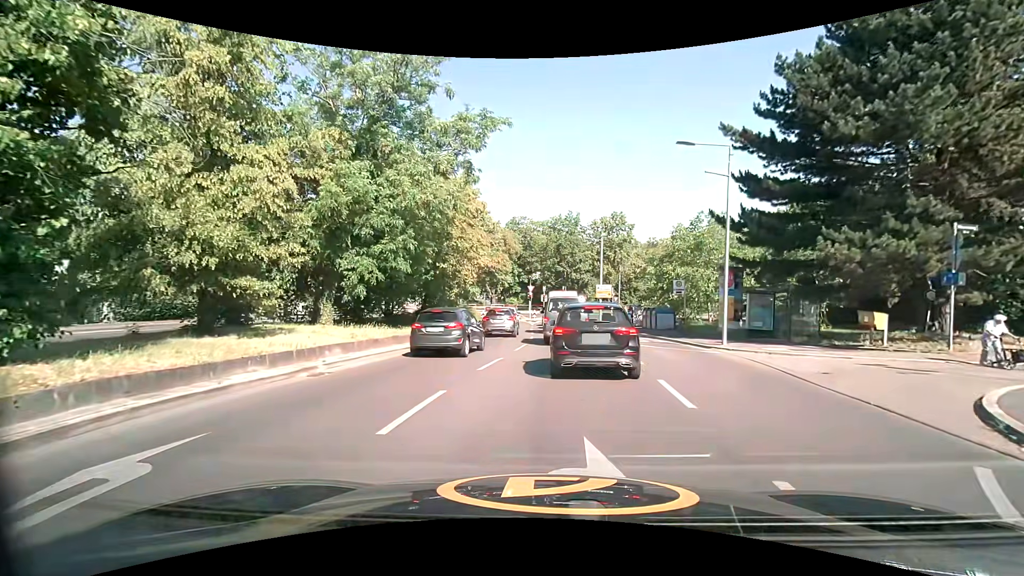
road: secondary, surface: asphalt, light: Day
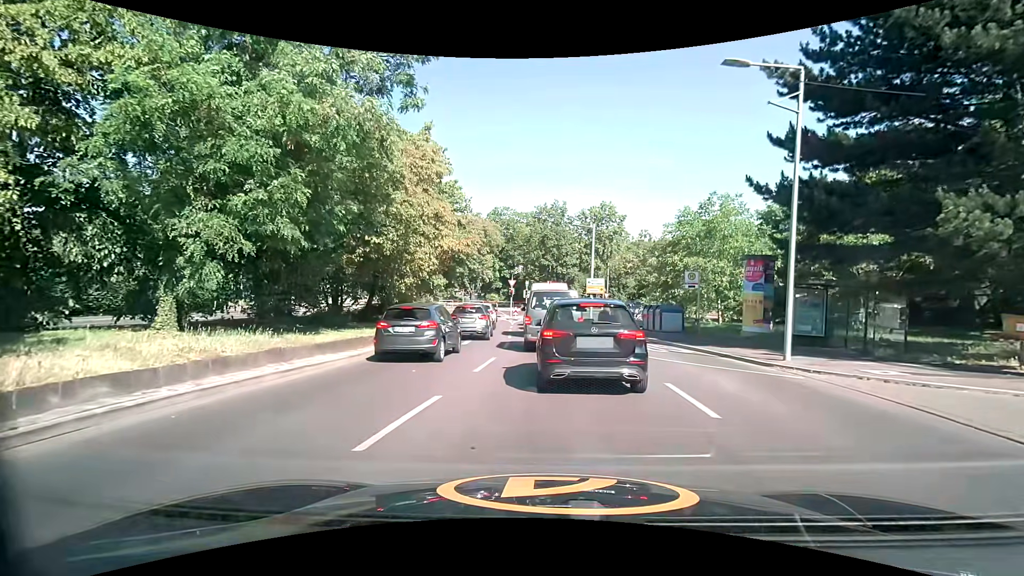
(+0.2, +6.5) m; +3°
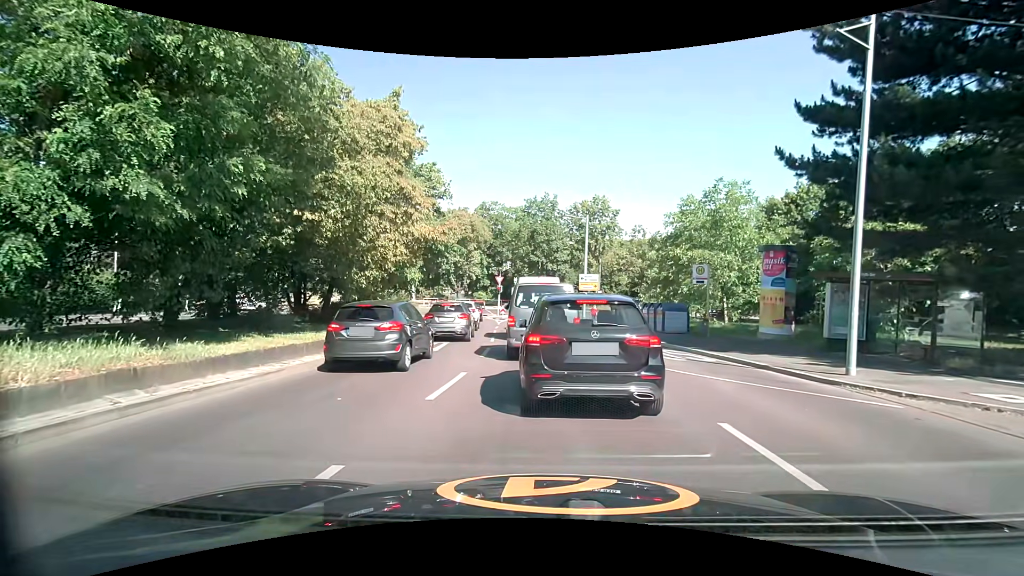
(0.0, +3.2) m; -1°
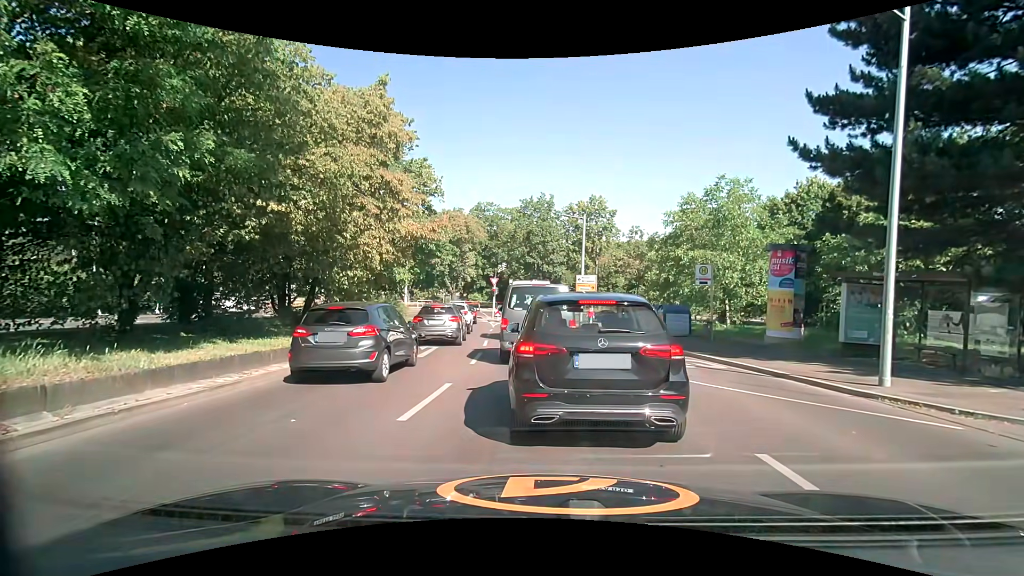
(0.0, +1.2) m; 0°
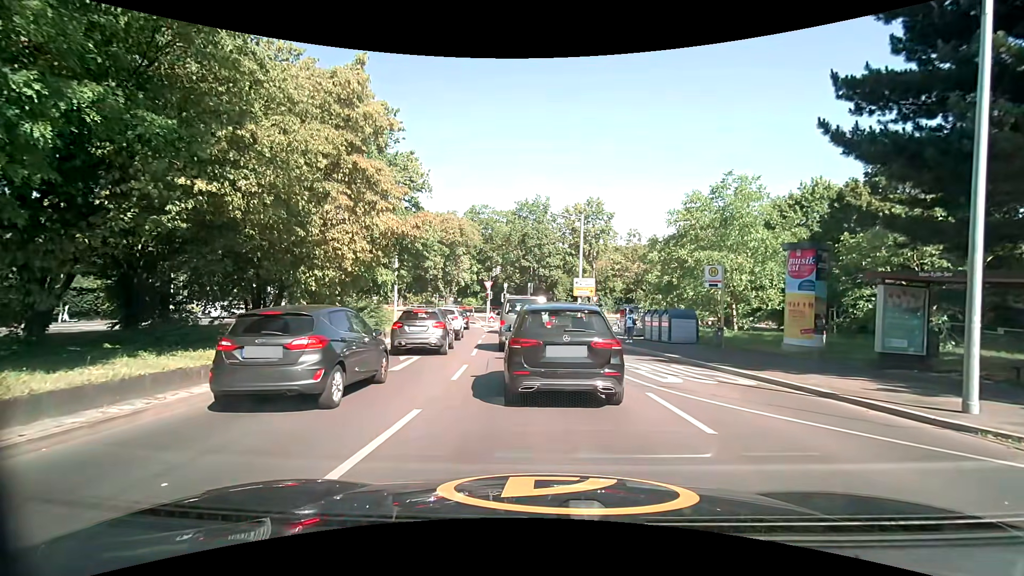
(0.0, +2.1) m; +1°
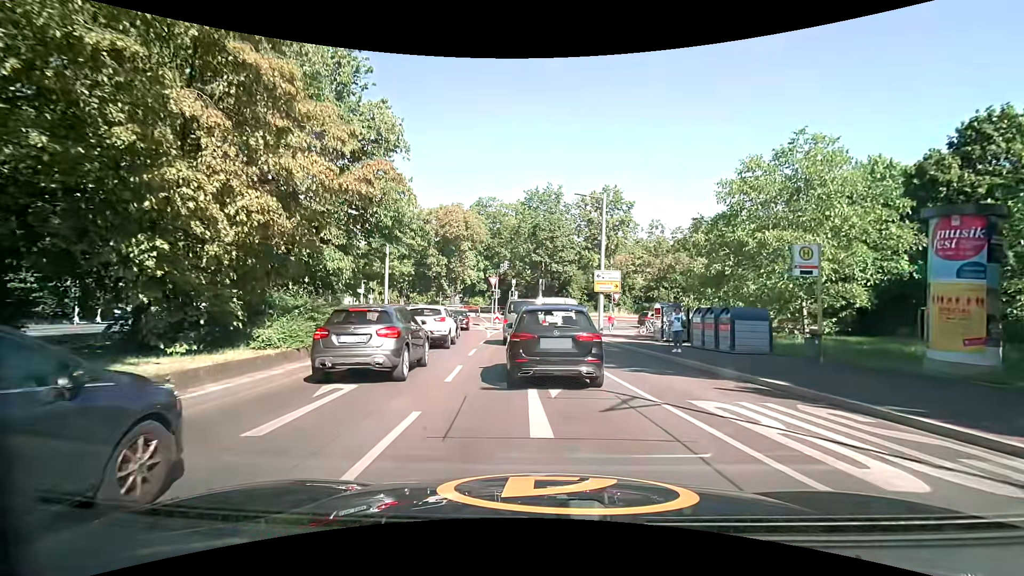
(0.0, +6.7) m; 0°
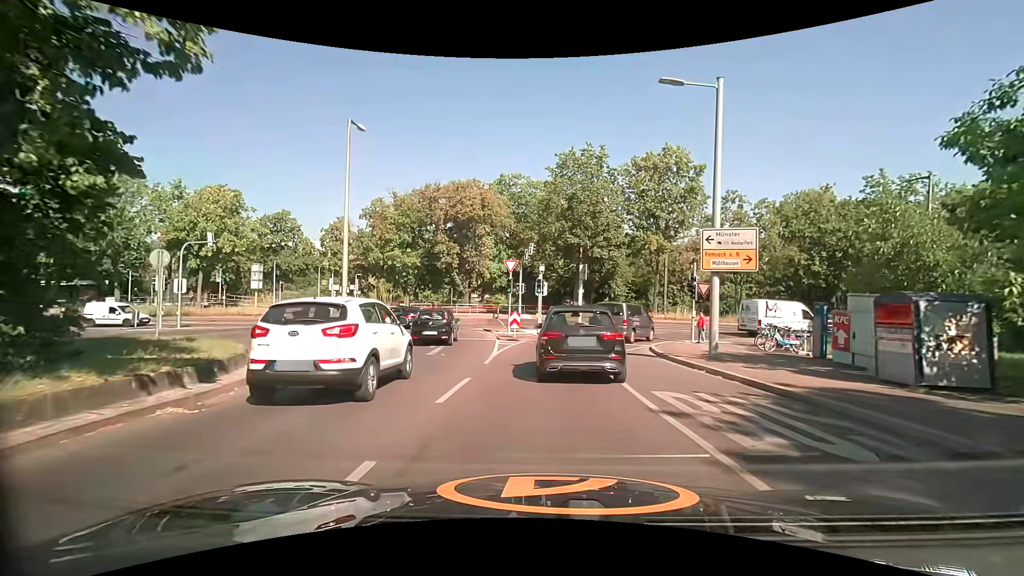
(-0.6, +14.8) m; -4°
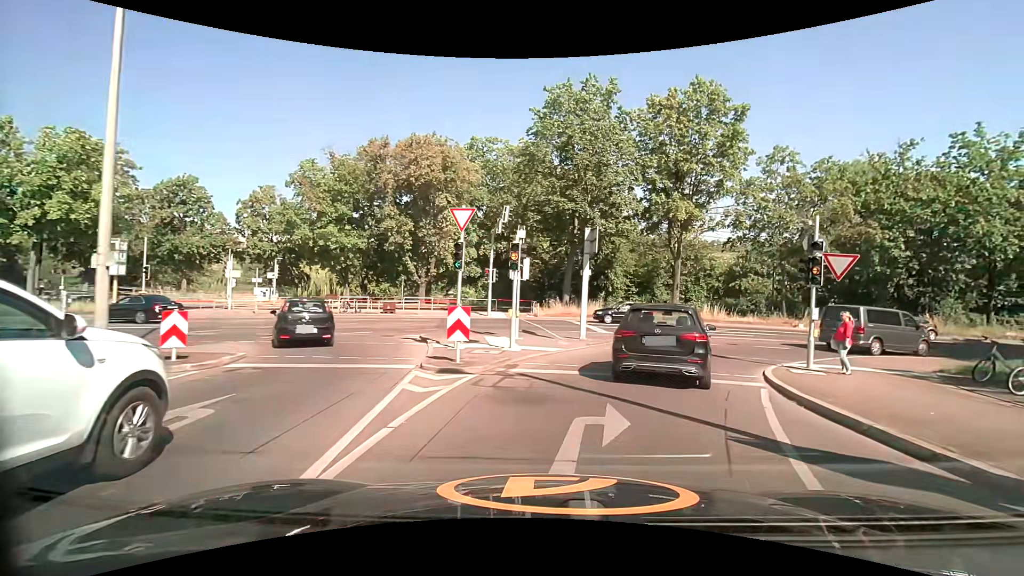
(+0.1, +13.5) m; +3°
(+1, +10) (+6, +19) (+14, +25) (+23, +27) (+33, +29) (+43, +30) (+53, +31) (+63, +32) (+73, +33) (+83, +34) m
